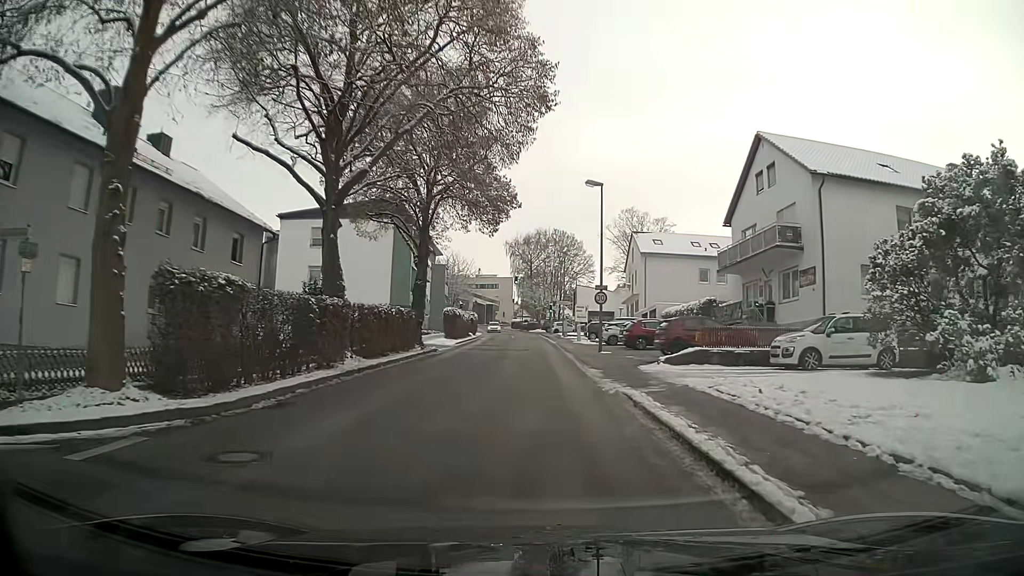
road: unclassified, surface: asphalt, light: Day
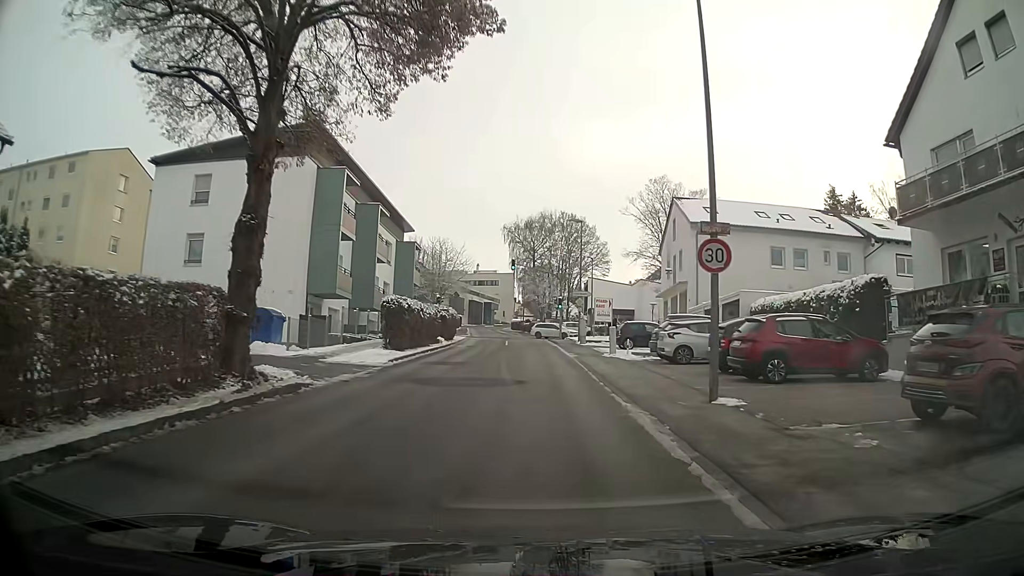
(0.0, +19.1) m; 0°
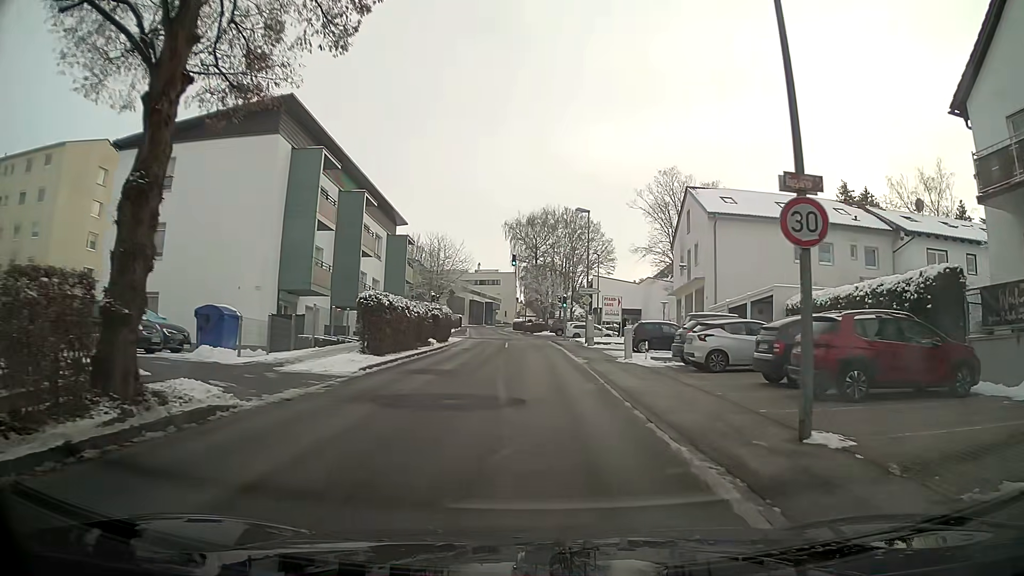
(0.0, +3.9) m; 0°
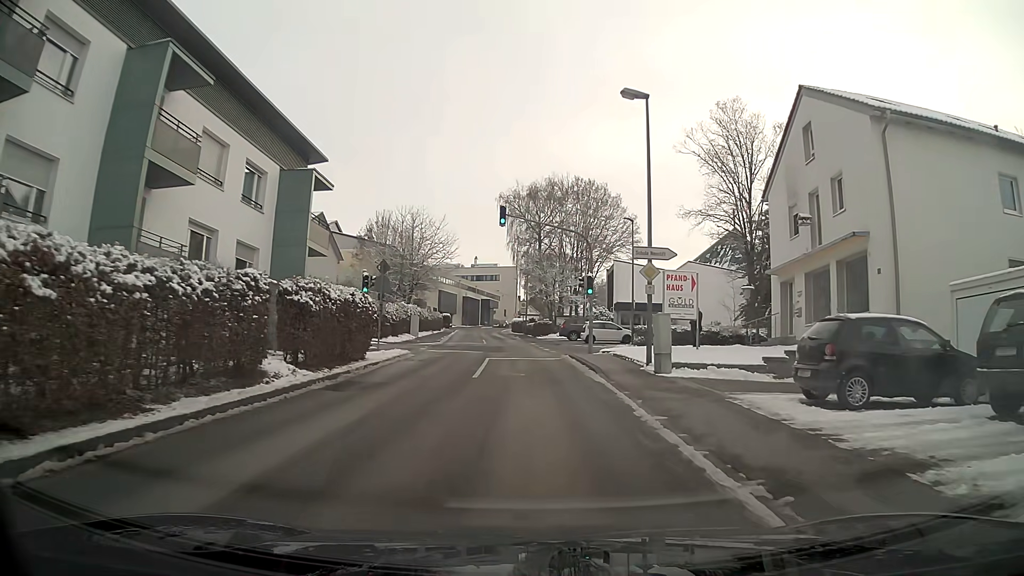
(-0.1, +20.6) m; -1°
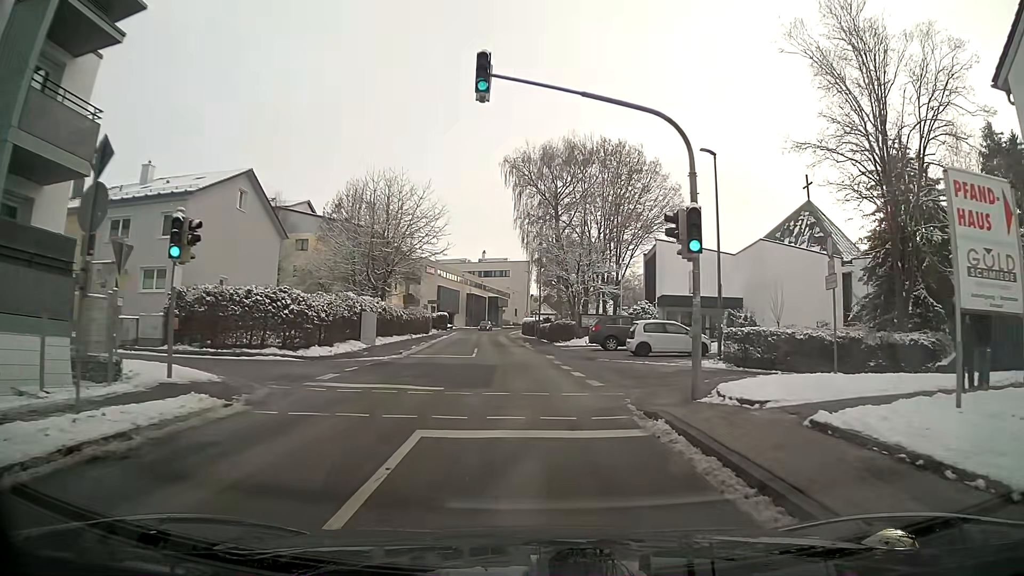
(-0.2, +17.1) m; -1°
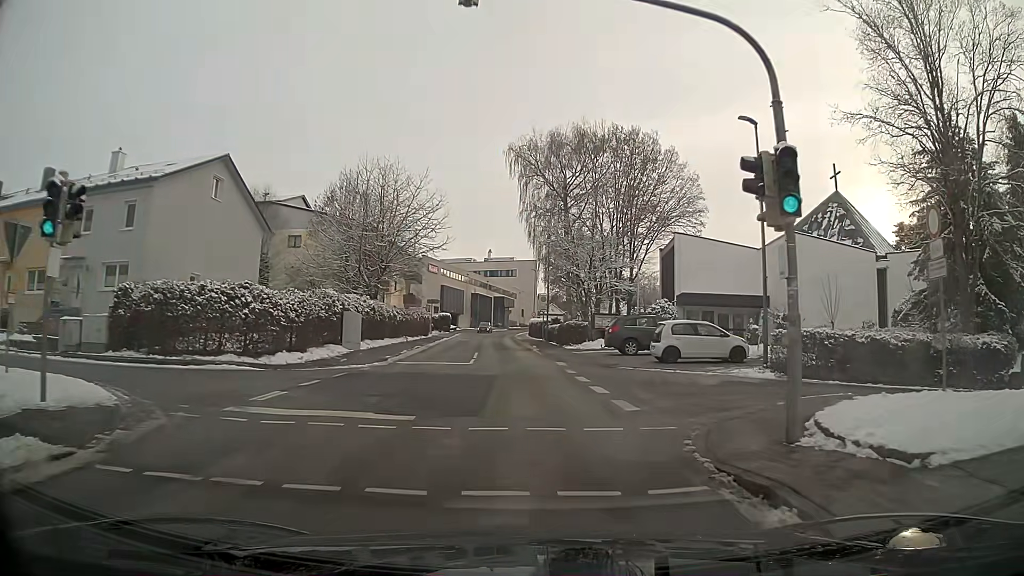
(0.0, +4.2) m; 0°
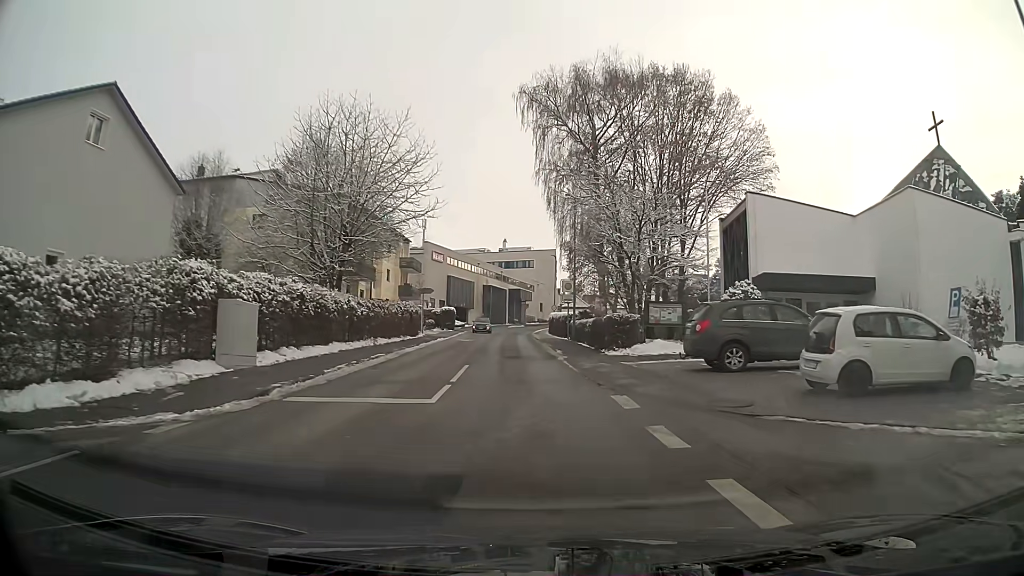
(-0.2, +12.7) m; -2°
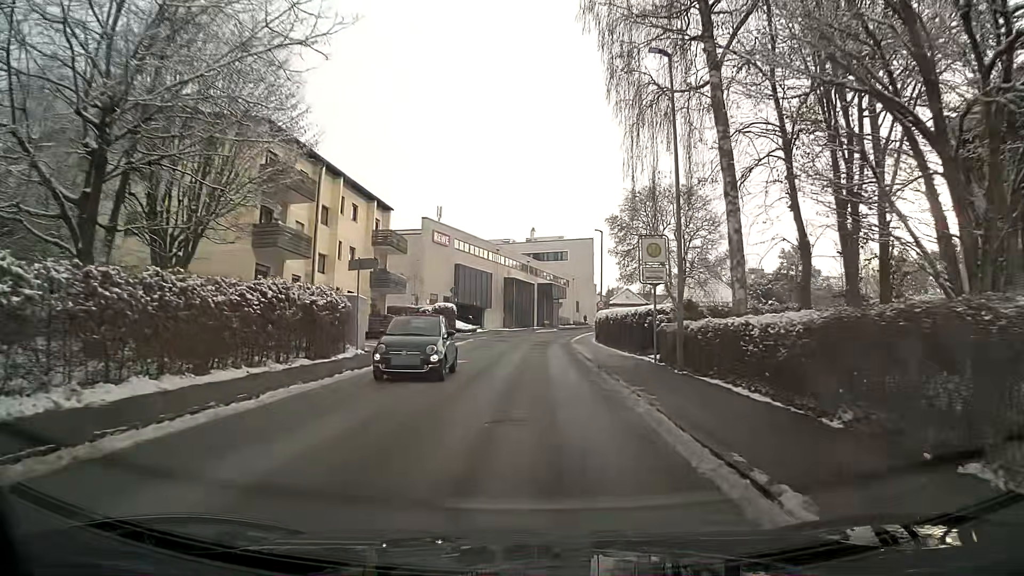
(-0.5, +21.9) m; -2°
